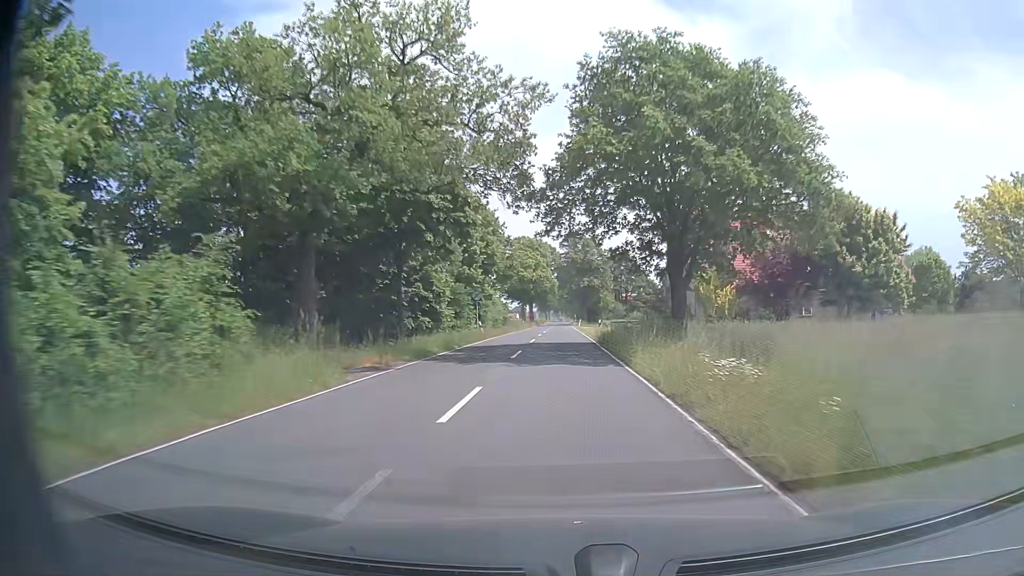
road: secondary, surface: asphalt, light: Day
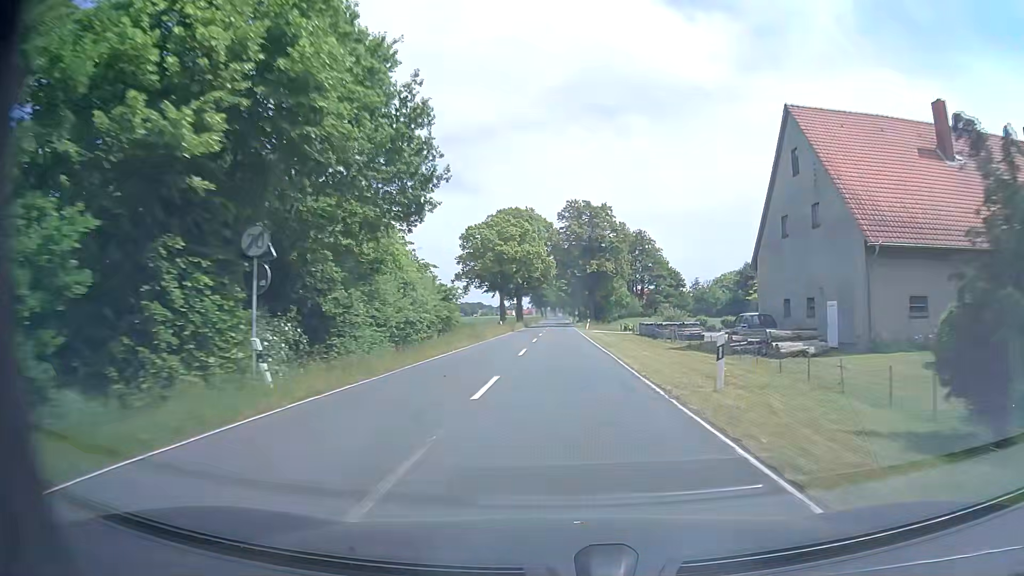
(+0.1, +34.3) m; +1°
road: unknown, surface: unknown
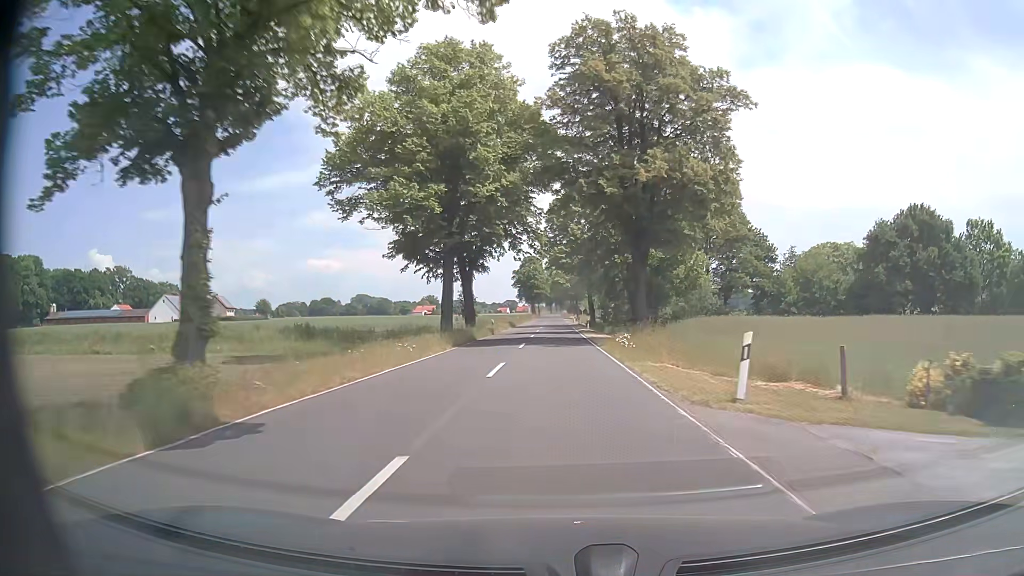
(0.0, +57.5) m; 0°
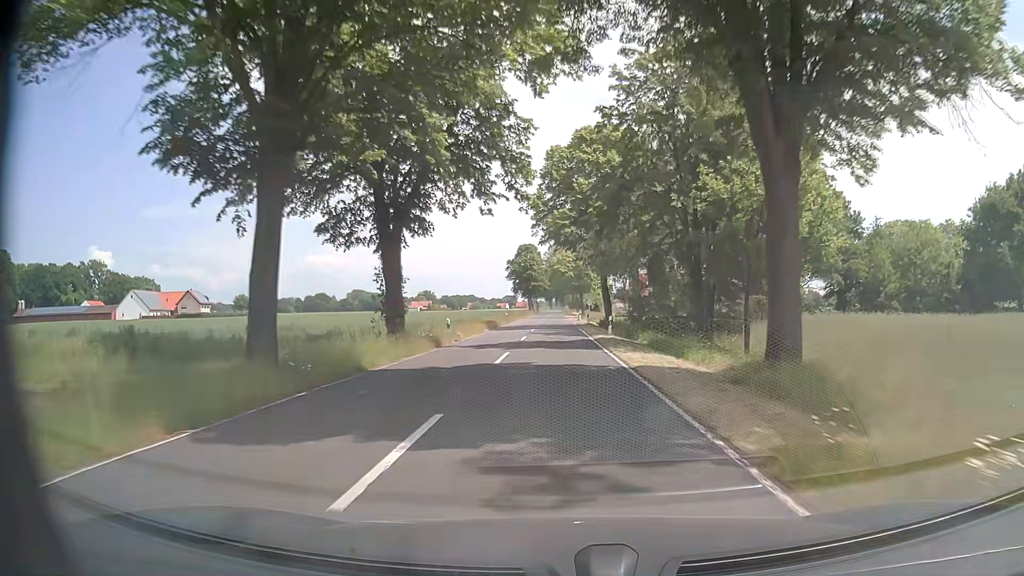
(0.0, +21.9) m; 0°
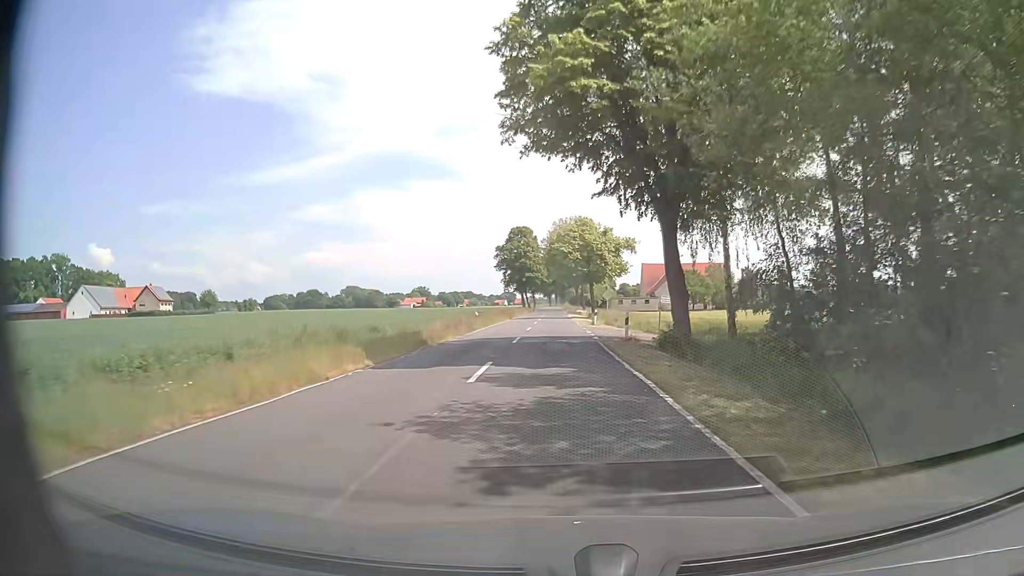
(0.0, +28.9) m; -1°
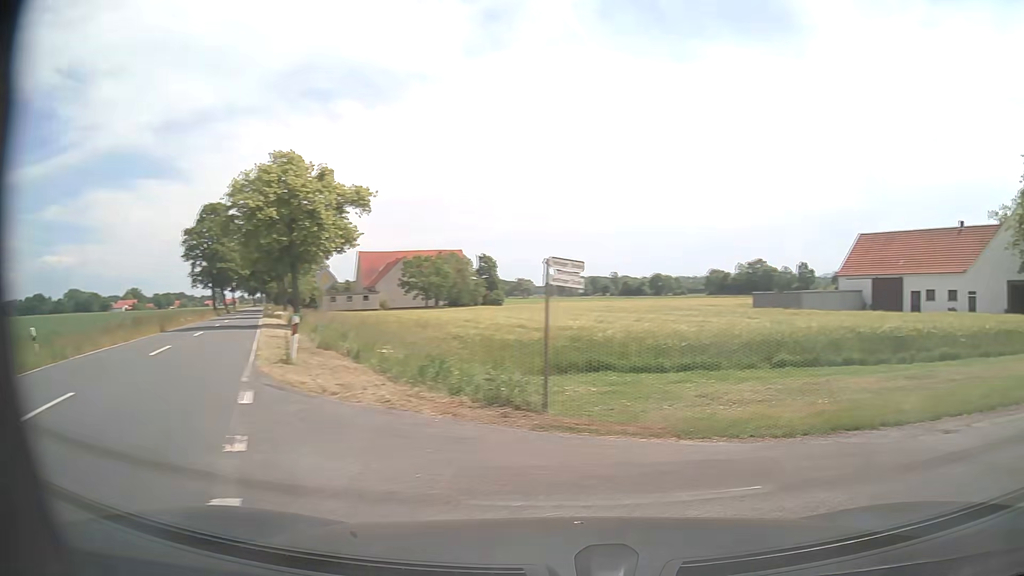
(+1.5, +28.2) m; +28°
